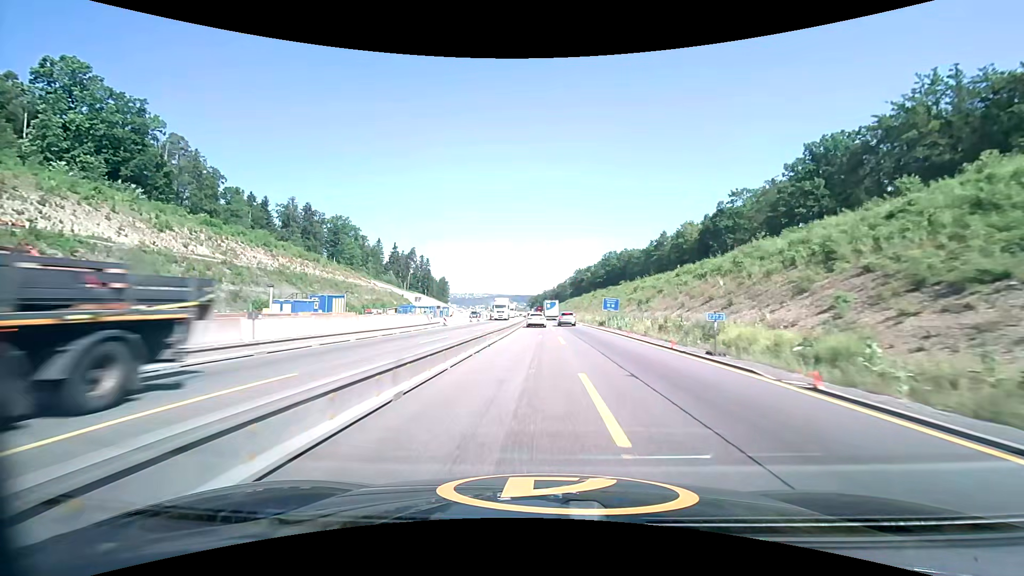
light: Day
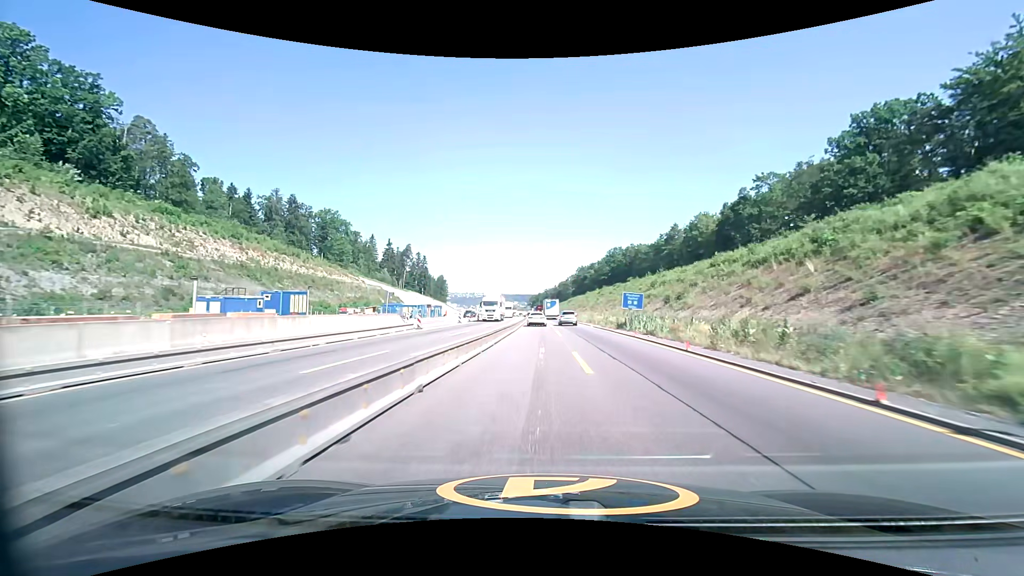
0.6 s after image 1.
(0.0, +11.4) m; 0°
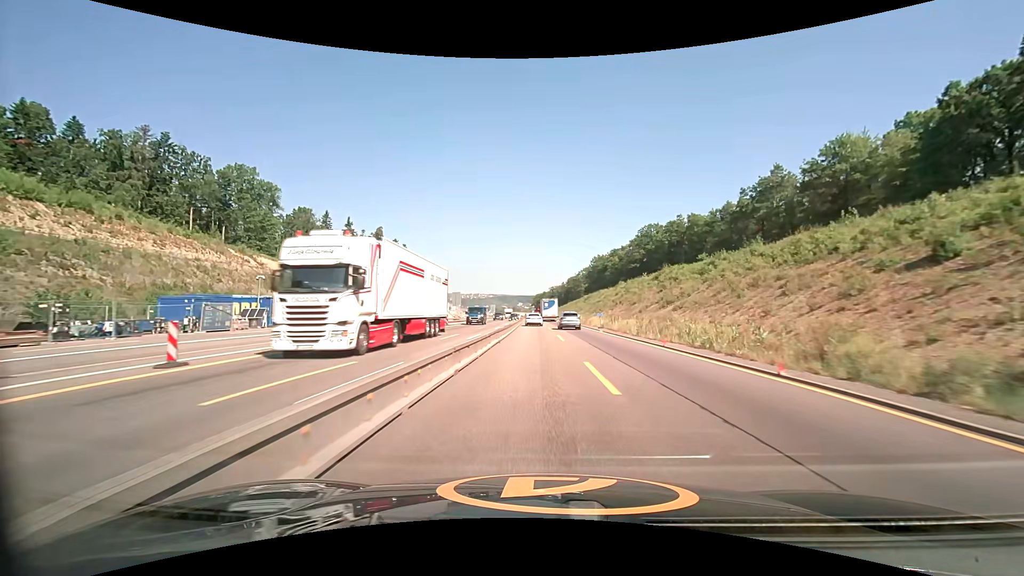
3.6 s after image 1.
(0.0, +57.6) m; 0°
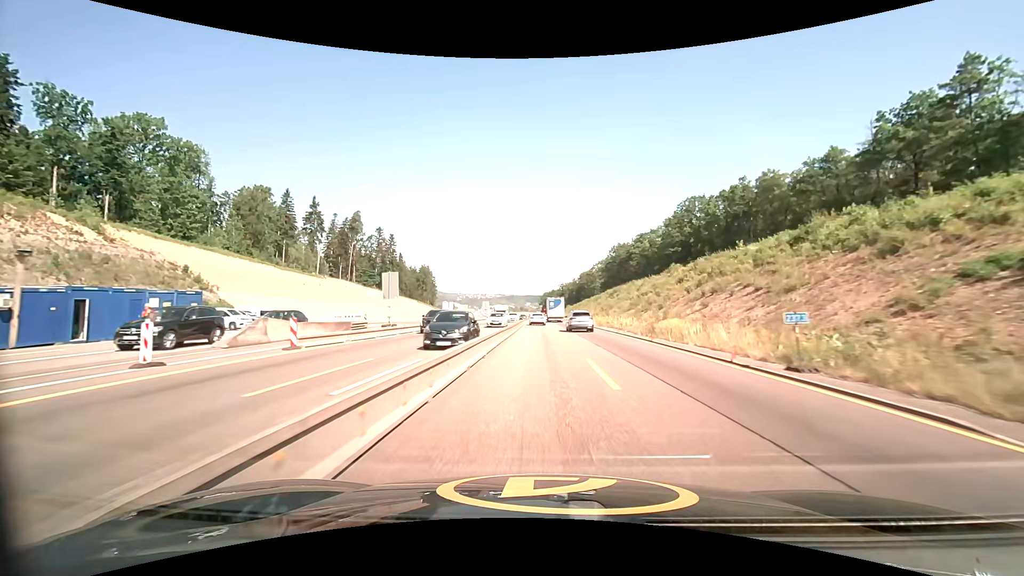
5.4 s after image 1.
(-0.2, +35.2) m; -1°
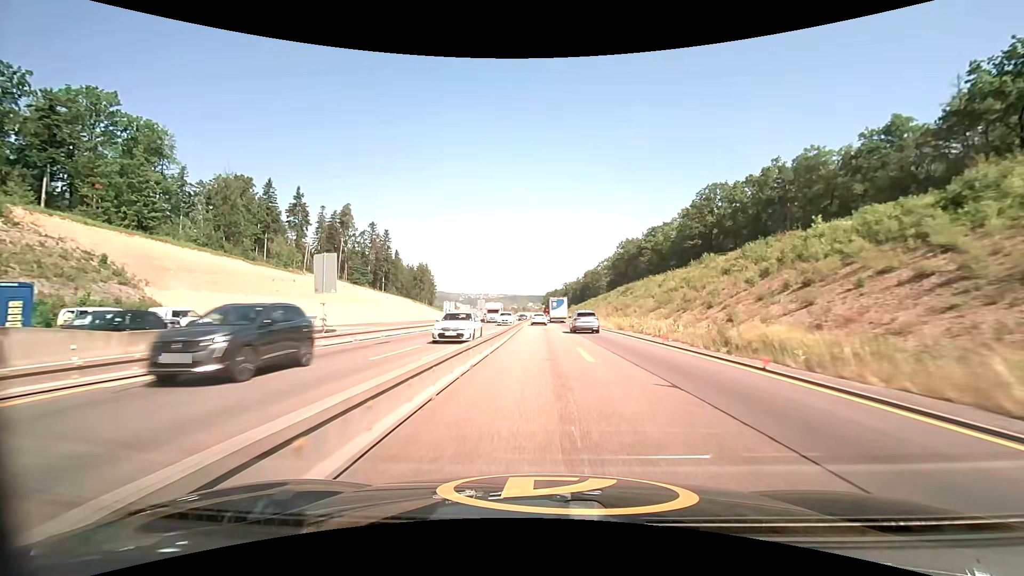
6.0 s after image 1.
(0.0, +11.8) m; 0°
(0, +10) (0, +20) (0, +30) (0, +40) (0, +50) (0, +60) (0, +70) (0, +80) (0, +90) (0, +100) m
